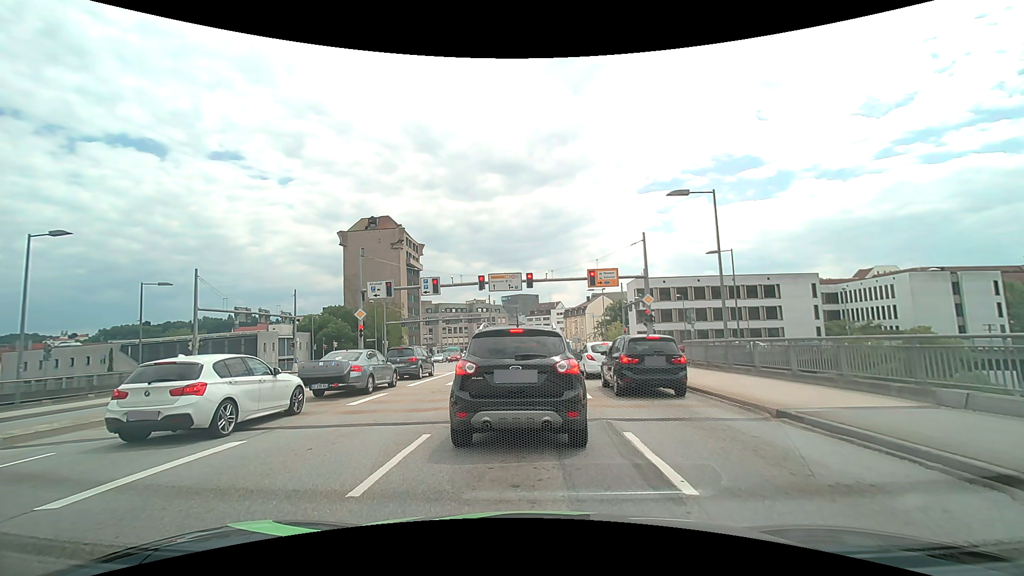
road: primary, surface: asphalt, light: Day
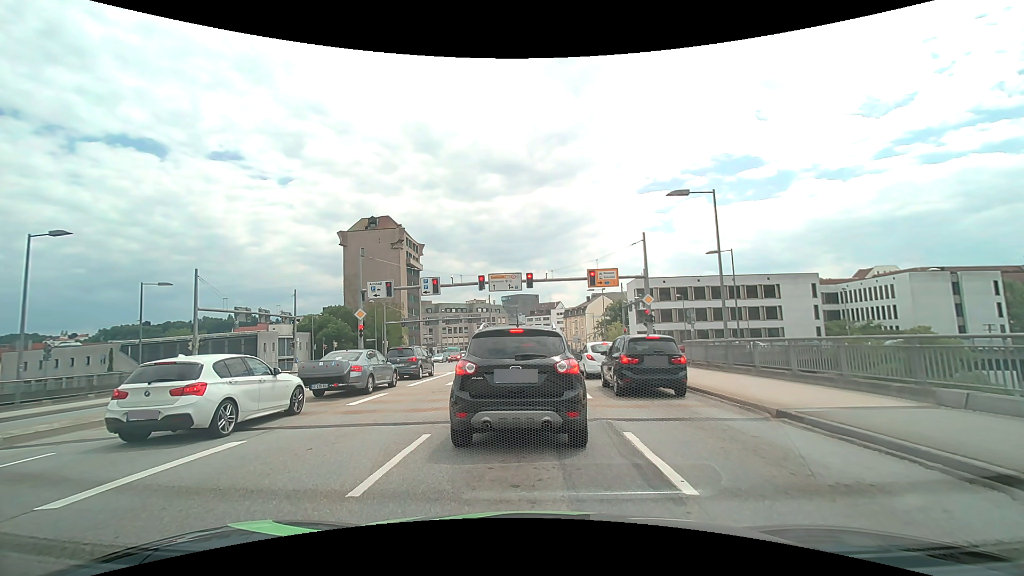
(0.0, 0.0) m; 0°
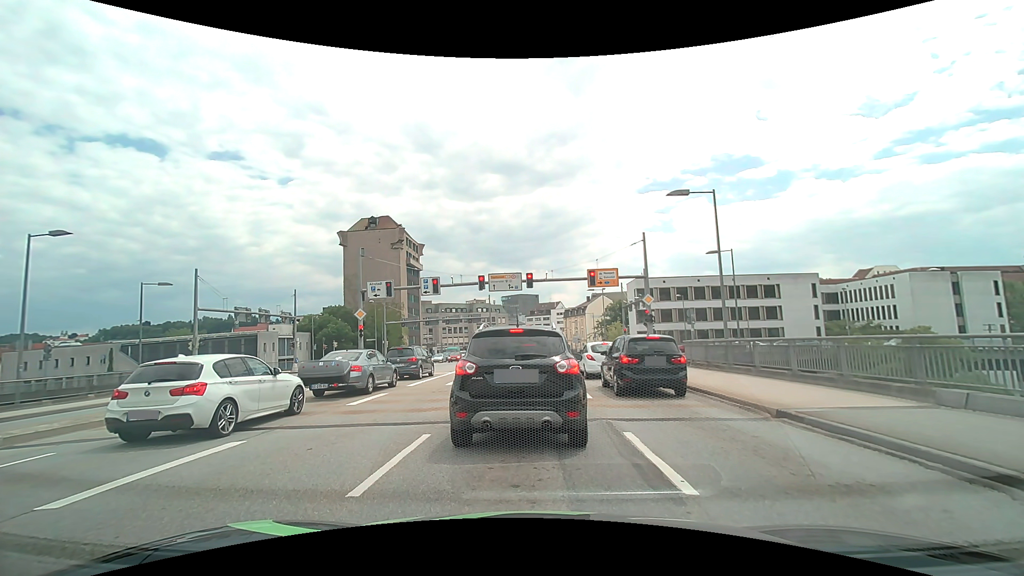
(0.0, 0.0) m; 0°
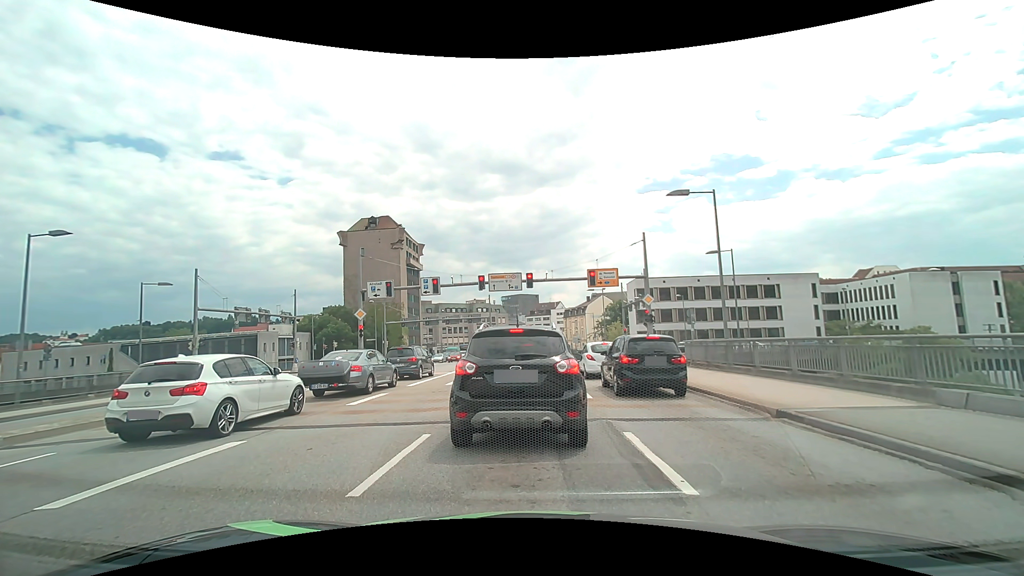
(0.0, 0.0) m; 0°
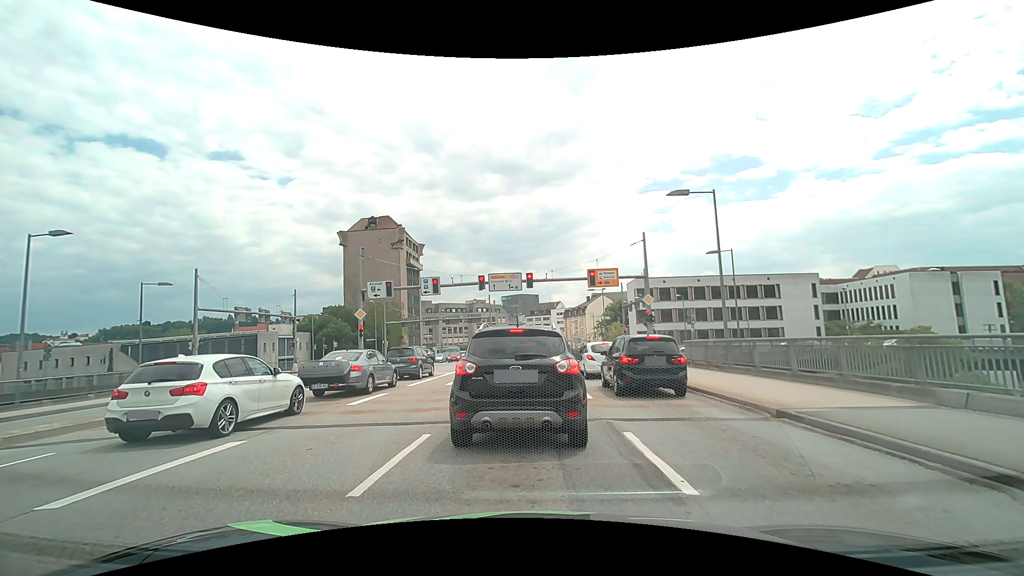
(0.0, 0.0) m; 0°
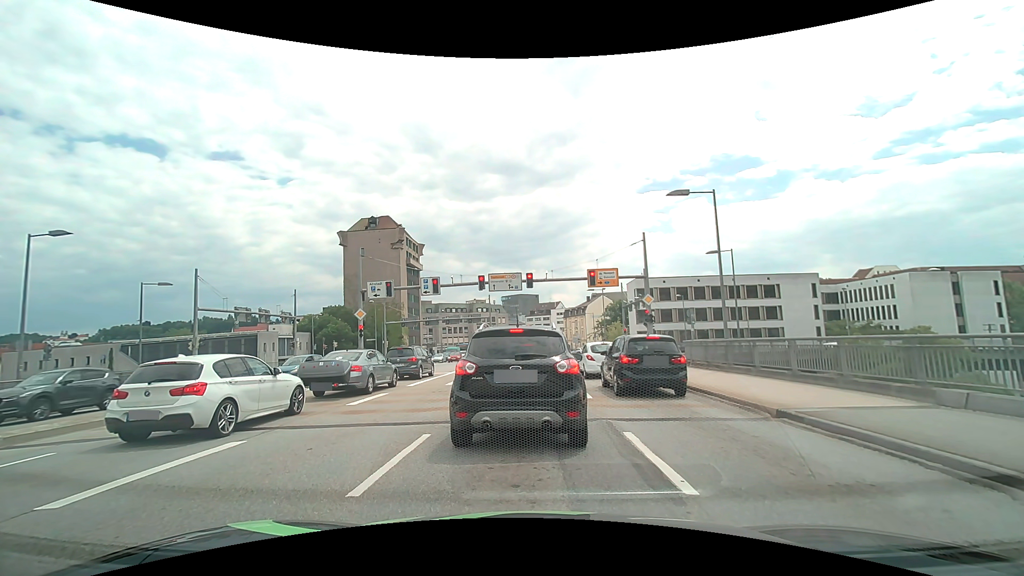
(0.0, 0.0) m; 0°
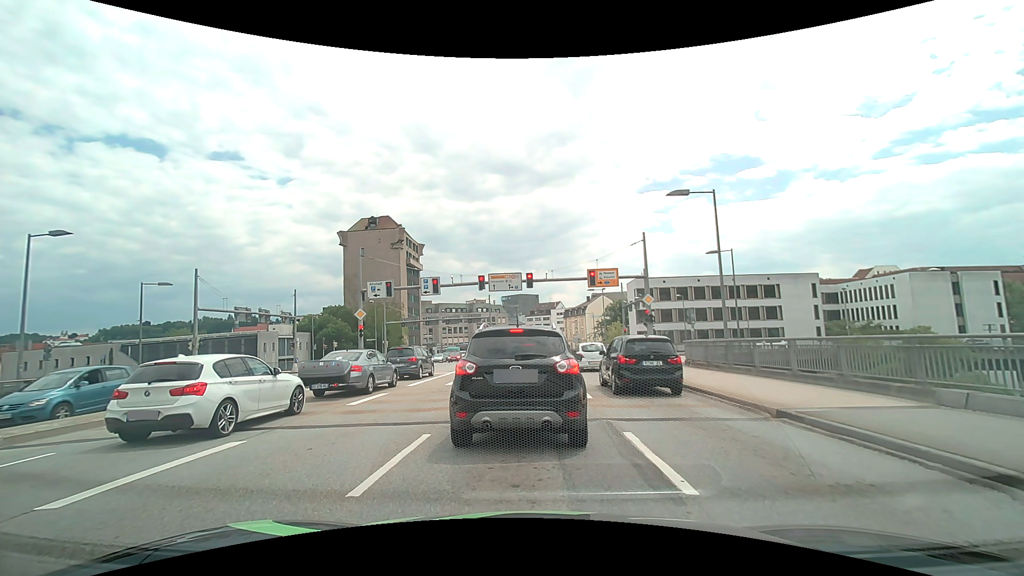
(0.0, 0.0) m; 0°
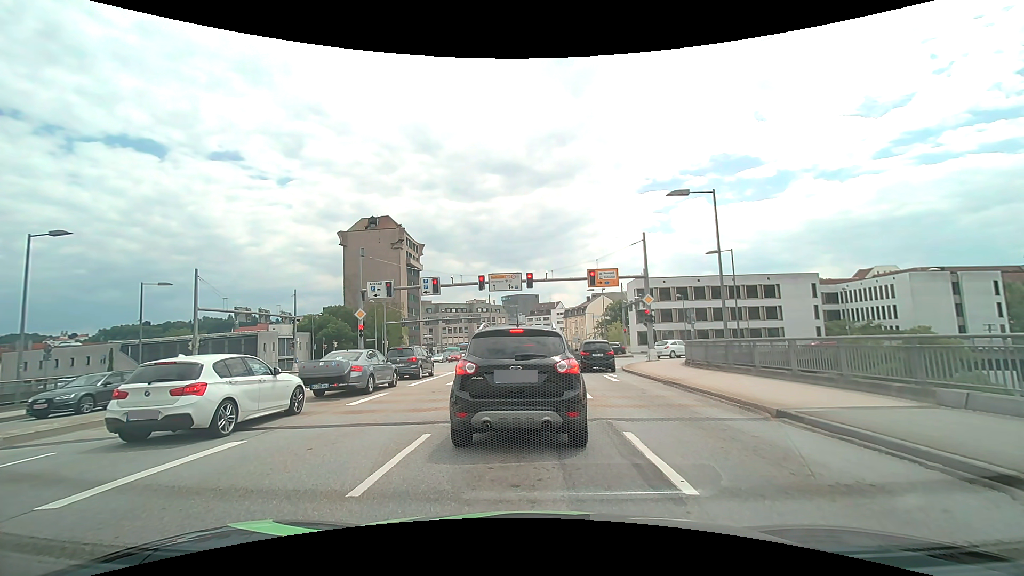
(0.0, 0.0) m; 0°
(0, +10) (0, +20) (0, +30) (0, +40) (+1, +50) (+1, +60) (+1, +70) (+1, +80) (+1, +90) (+1, +100) m
